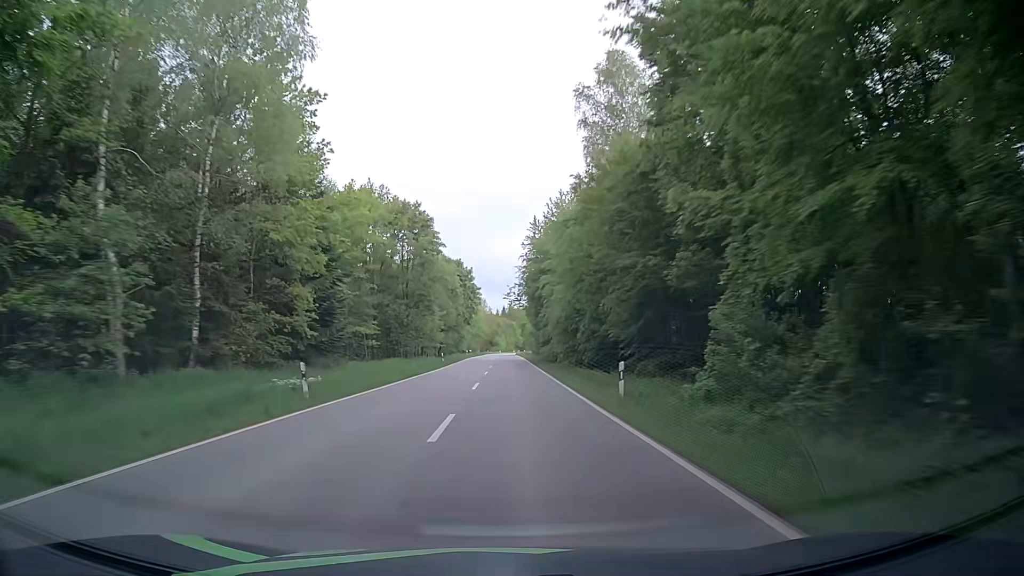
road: secondary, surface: asphalt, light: Day
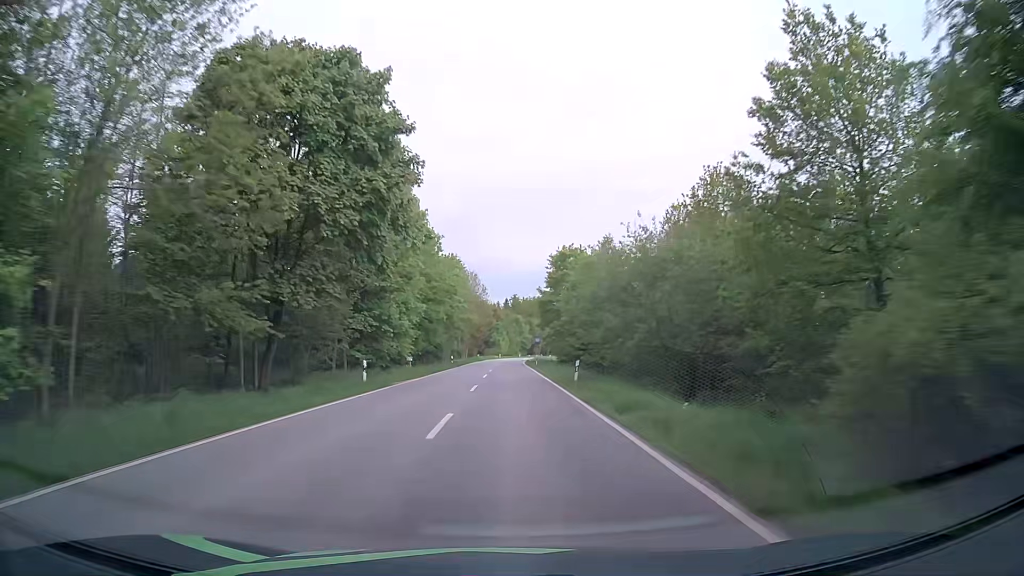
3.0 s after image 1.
(-1.0, +71.8) m; -1°
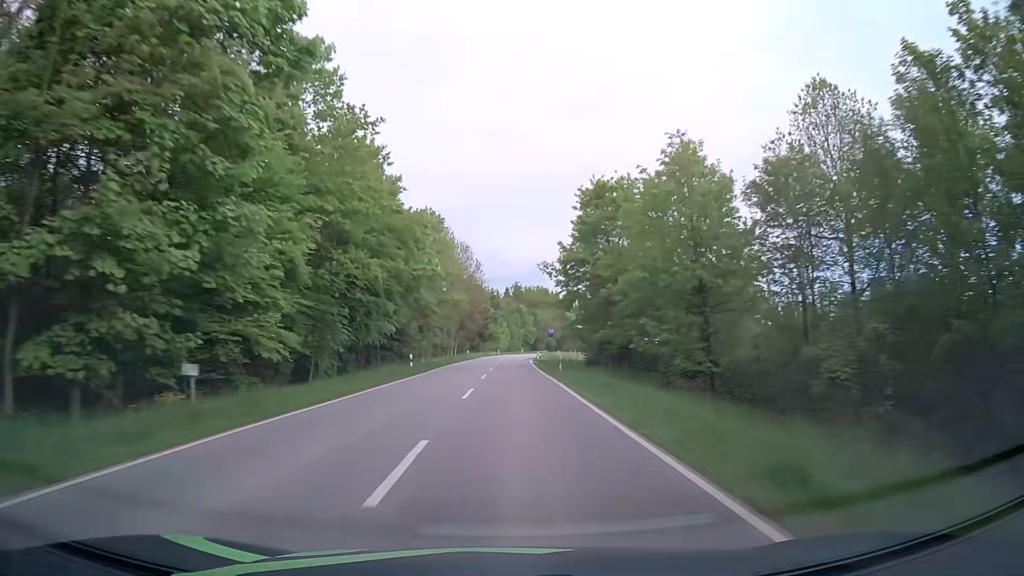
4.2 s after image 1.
(-0.2, +28.6) m; 0°
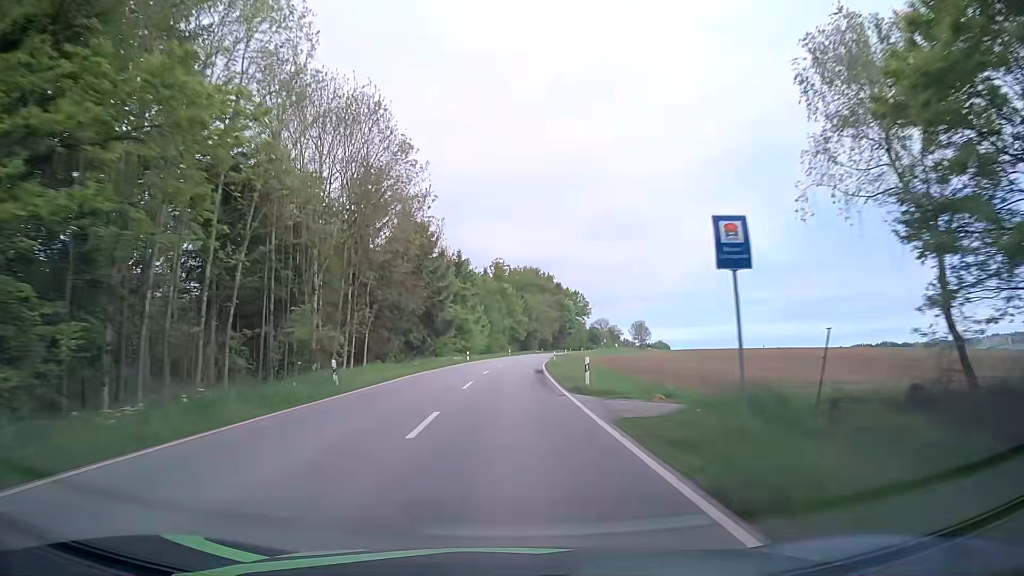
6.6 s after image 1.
(+0.5, +56.4) m; +1°
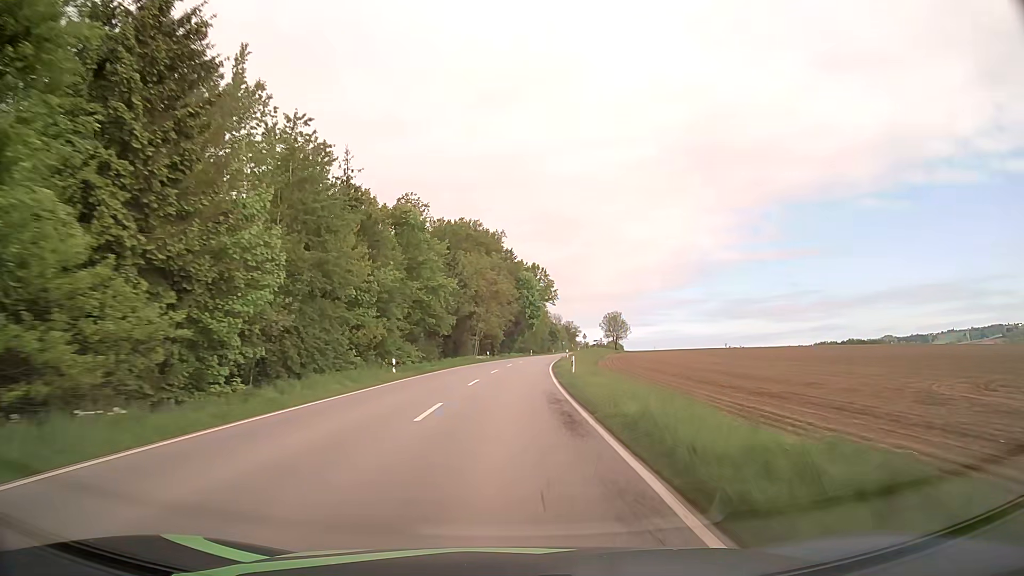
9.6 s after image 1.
(+3.0, +69.9) m; +5°
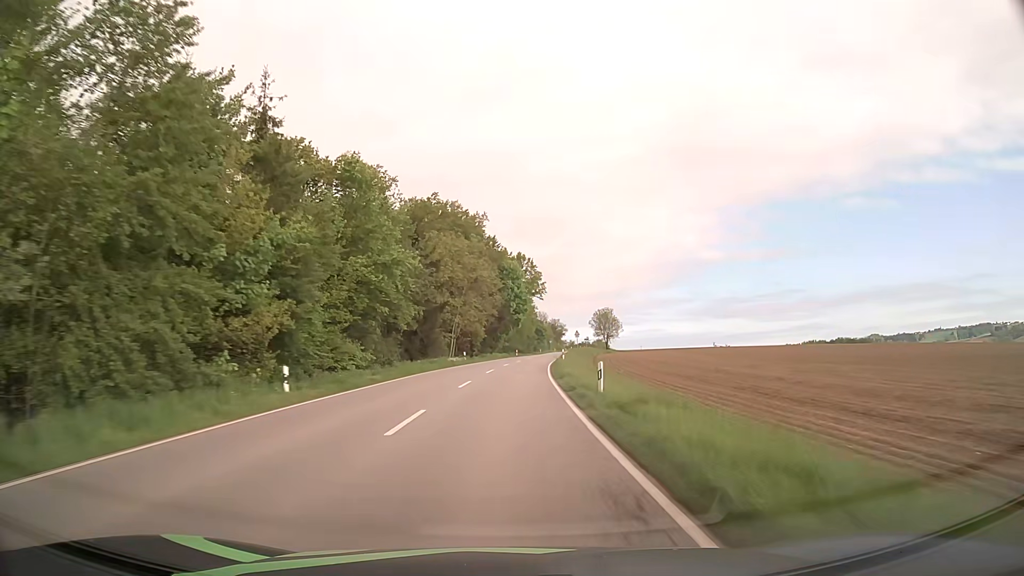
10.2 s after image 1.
(+0.2, +14.0) m; +2°
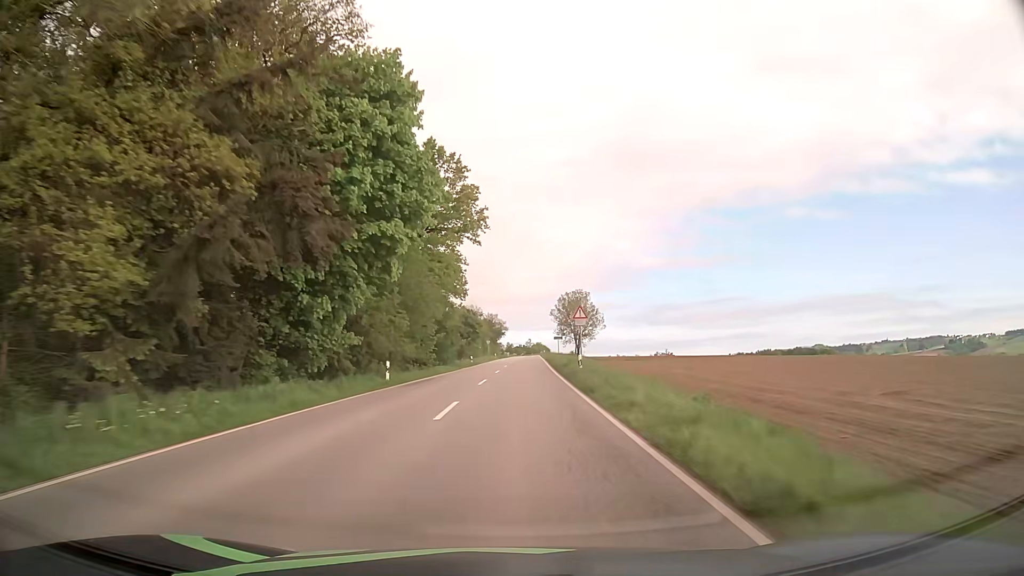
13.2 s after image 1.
(+3.3, +70.0) m; +5°
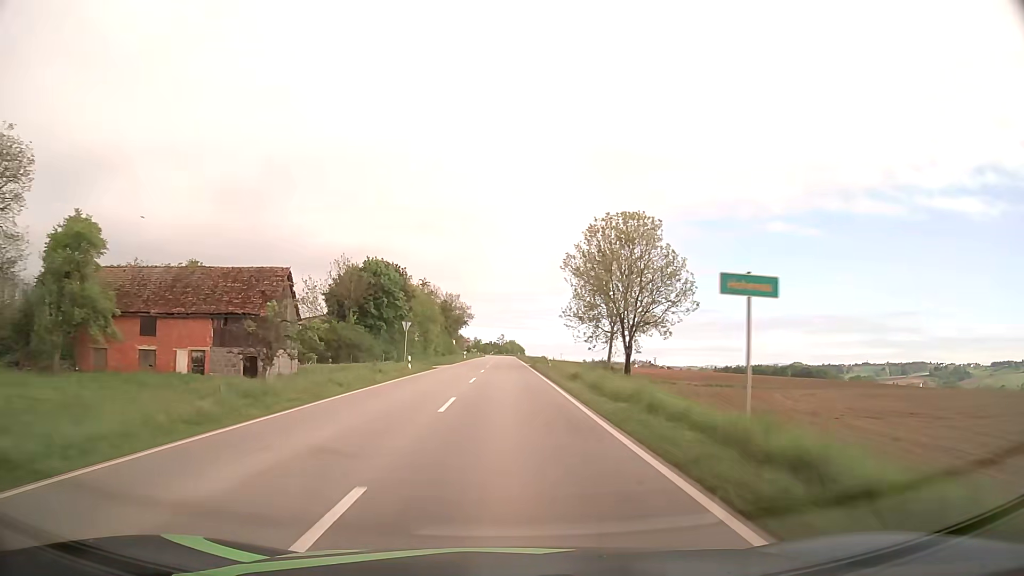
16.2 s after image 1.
(+2.2, +70.5) m; +2°
(0, +10) (0, +20) (0, +30) (0, +40) (0, +50) (0, +60) (0, +70) (0, +80) (0, +90) (0, +100) m
